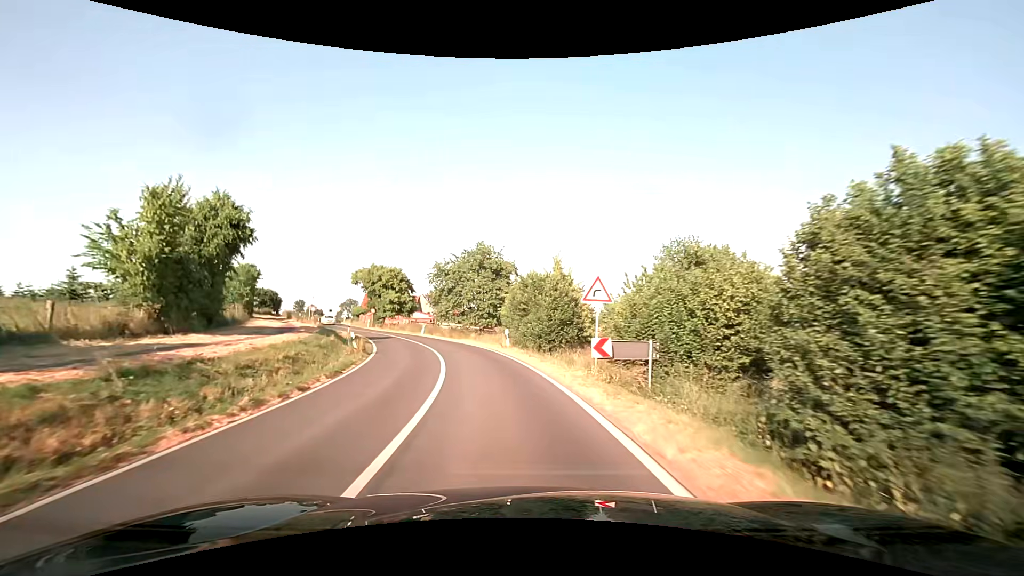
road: secondary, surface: asphalt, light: Day
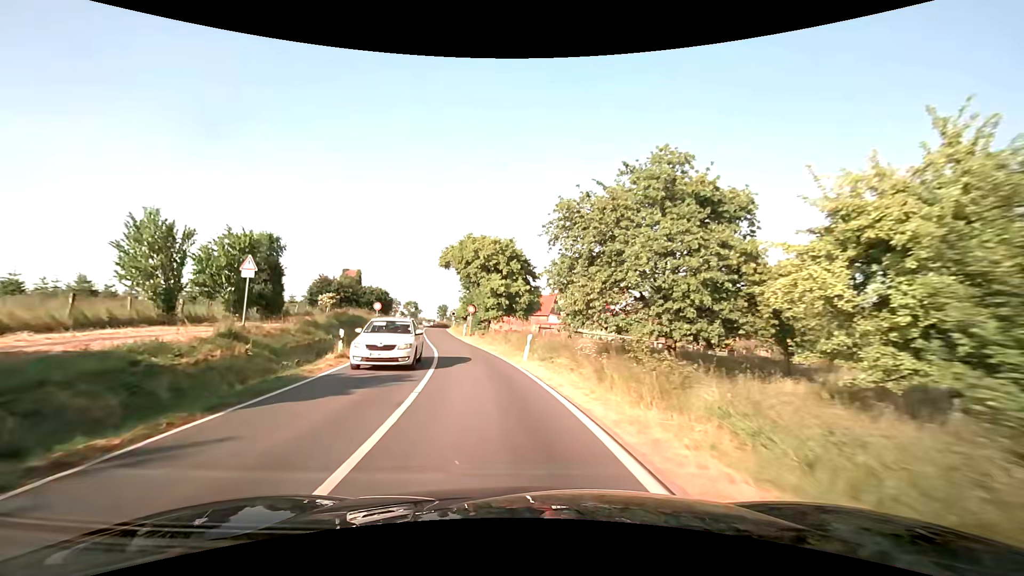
(-3.7, +29.5) m; -16°
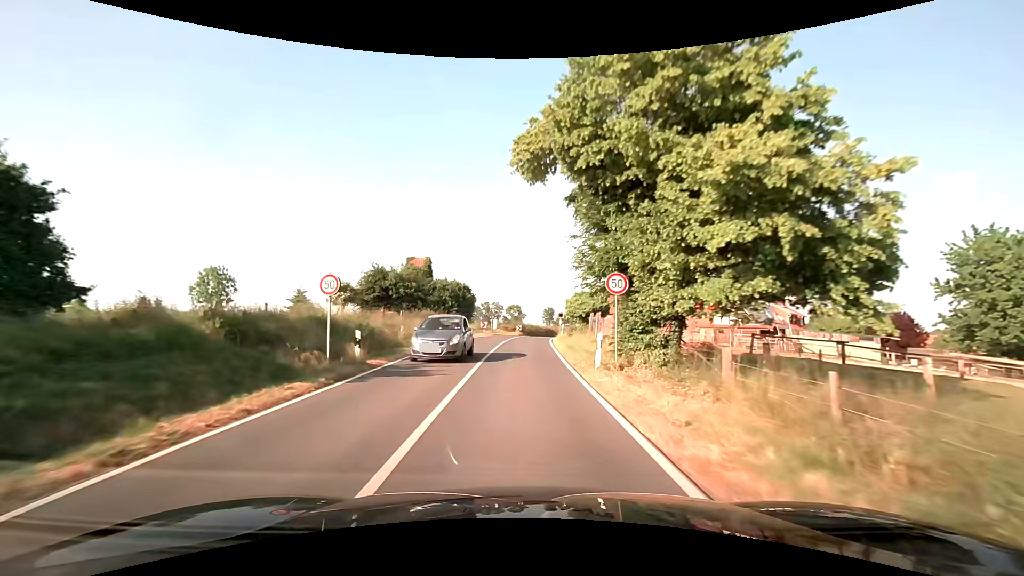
(-4.1, +29.6) m; -13°
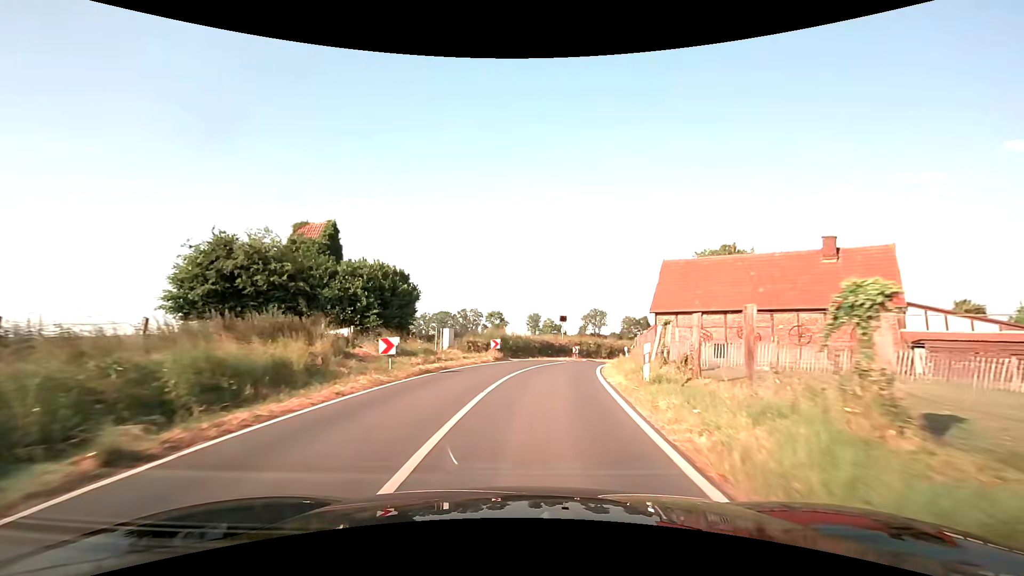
(+0.1, +29.9) m; +2°
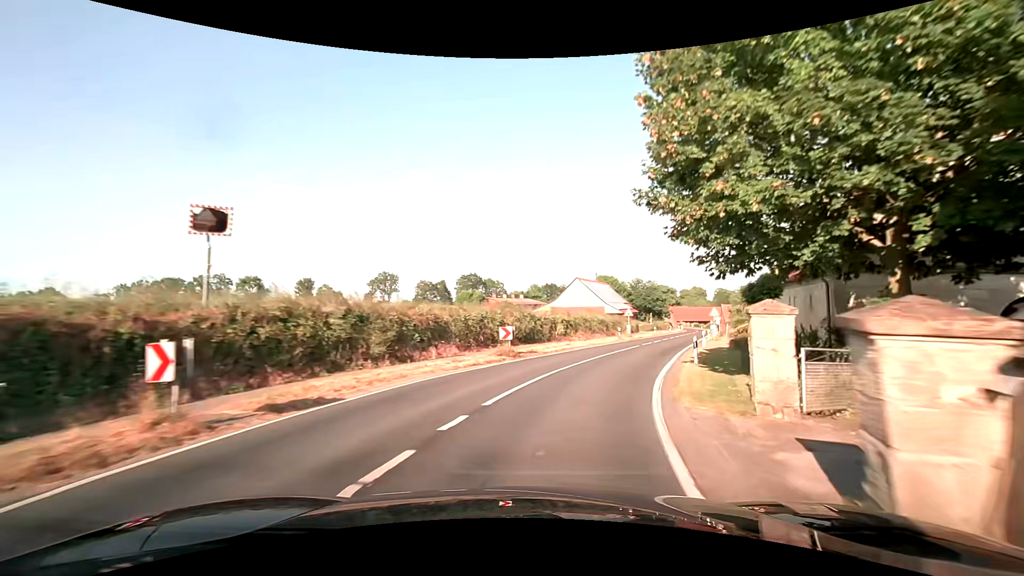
(+5.5, +37.6) m; +21°
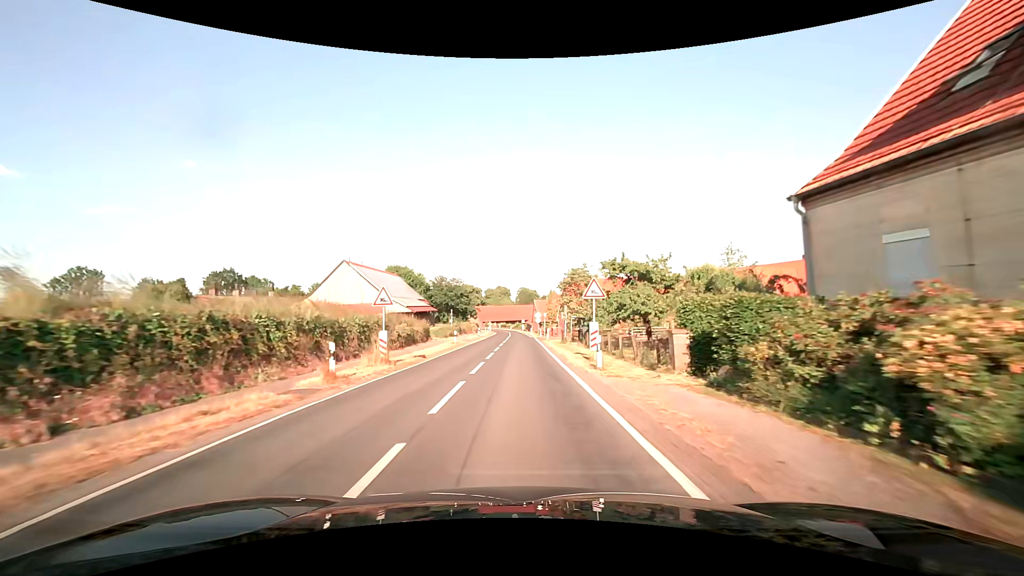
(+8.3, +30.7) m; +24°
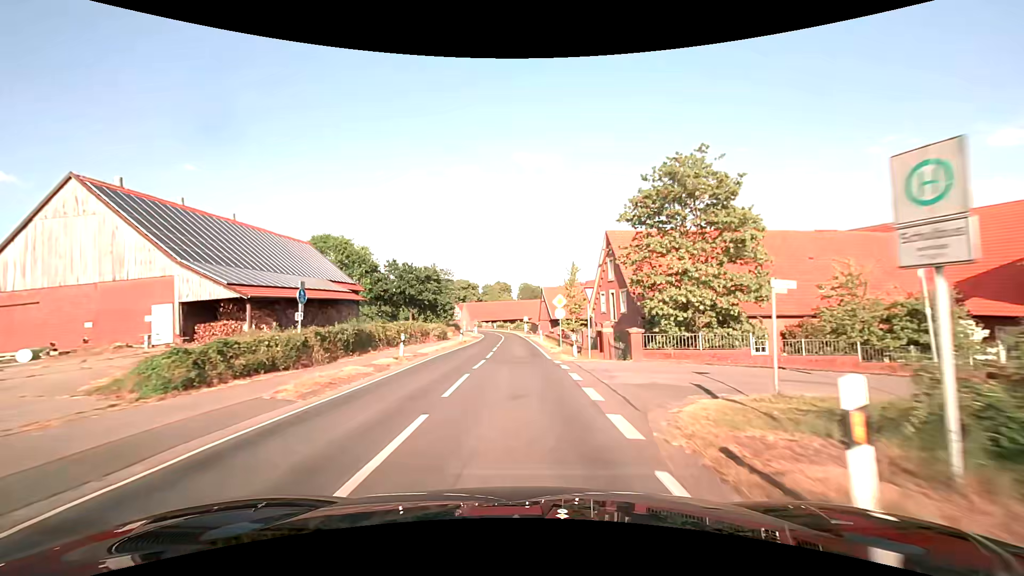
(-0.1, +40.2) m; 0°
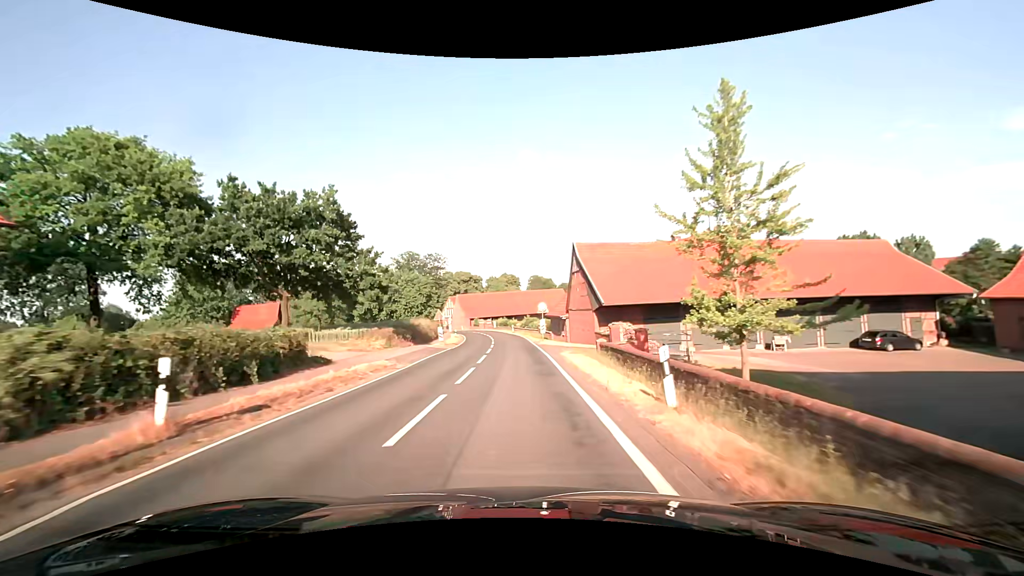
(-0.4, +39.8) m; -2°
(0, +10) (0, +20) (0, +30) (-1, +40) (-1, +50) (-2, +60) (-4, +70) (-5, +80) (-7, +89) (-10, +99) m
